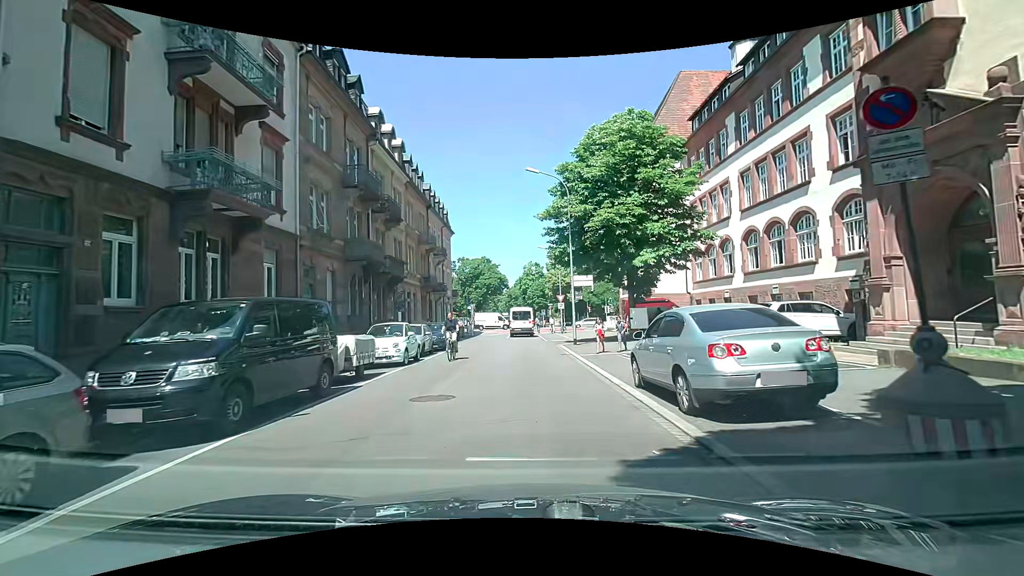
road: residential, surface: asphalt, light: Day
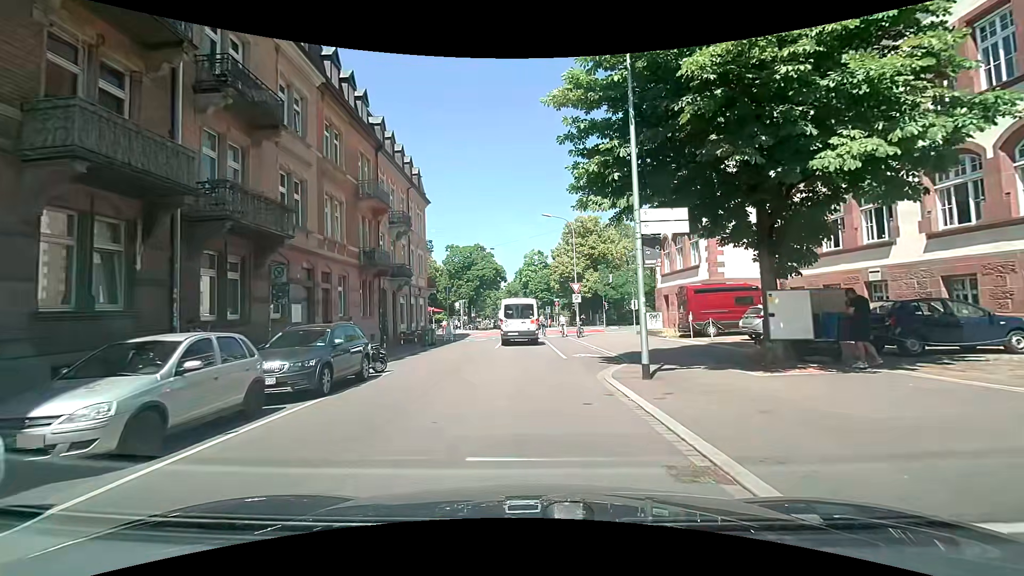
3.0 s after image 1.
(-0.4, +15.6) m; -1°
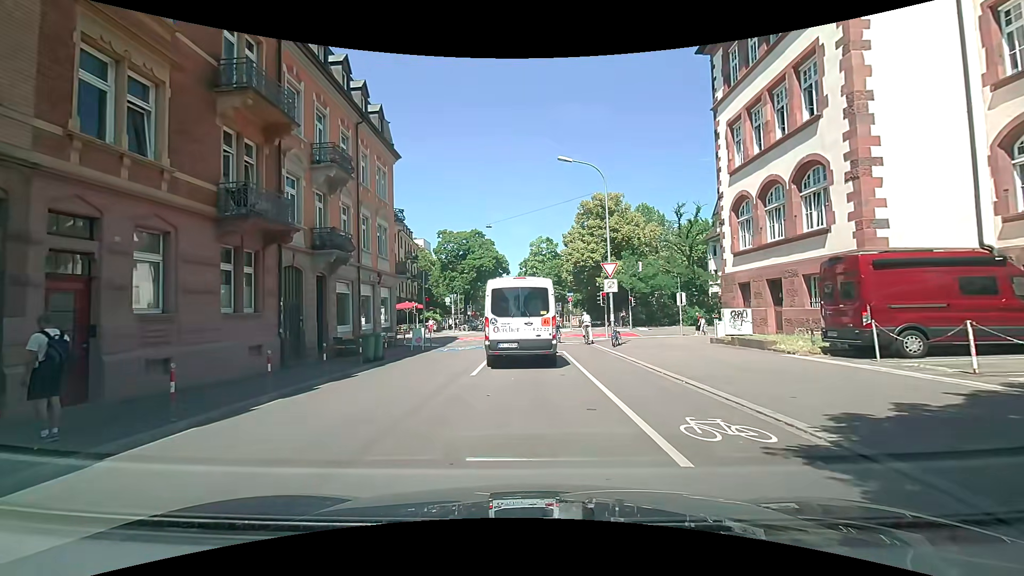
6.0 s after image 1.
(-0.2, +12.6) m; -2°
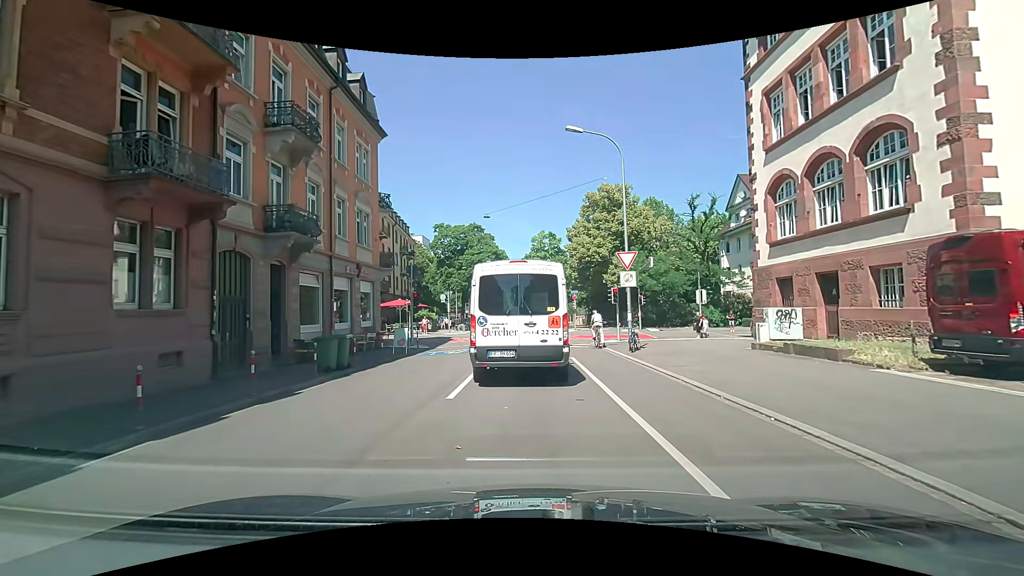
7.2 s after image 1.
(+0.1, +3.7) m; +2°
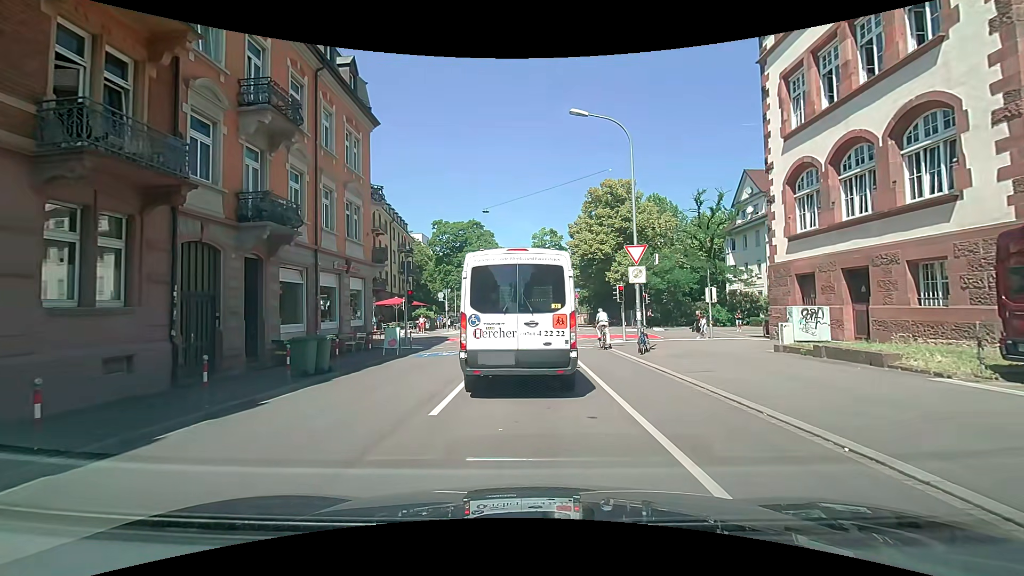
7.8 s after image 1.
(0.0, +1.5) m; -1°
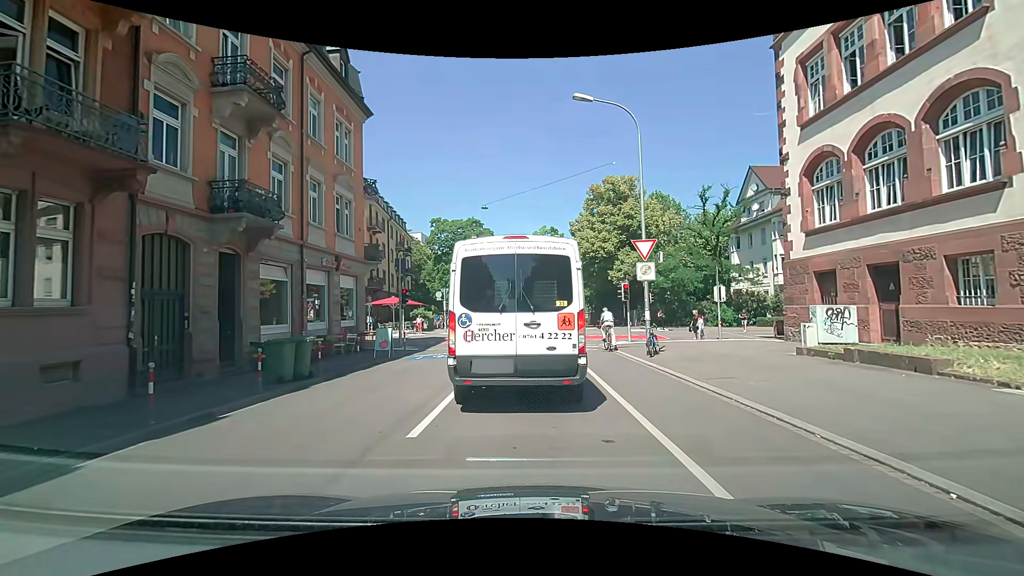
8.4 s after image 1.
(0.0, +1.2) m; +1°
